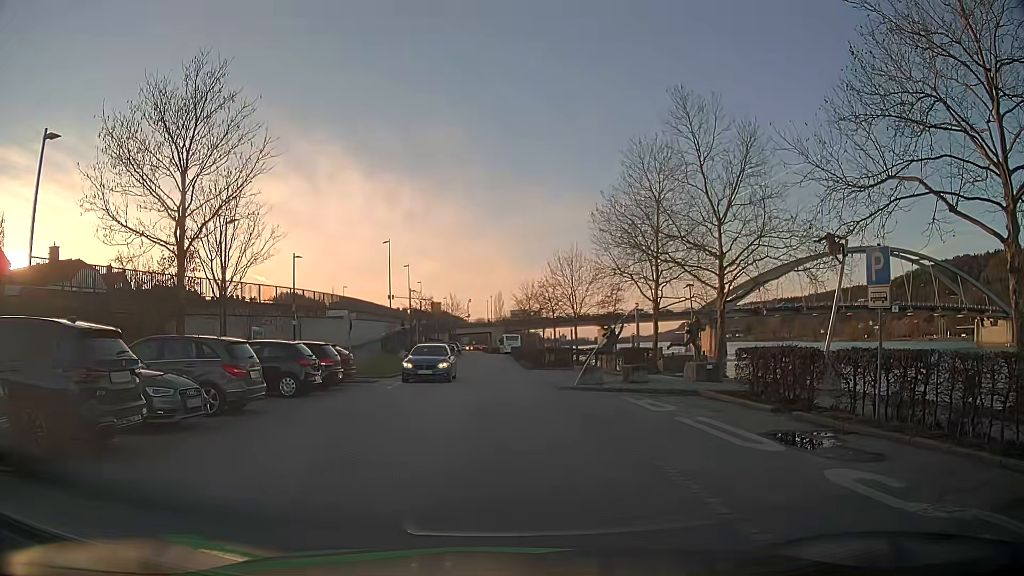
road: residential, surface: asphalt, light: Day
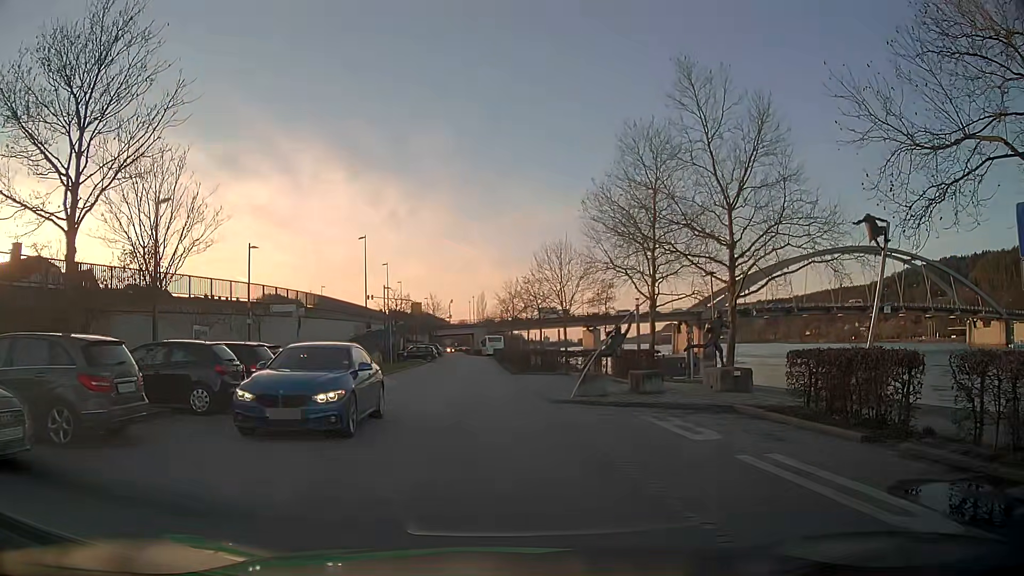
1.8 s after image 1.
(+0.1, +4.4) m; +2°
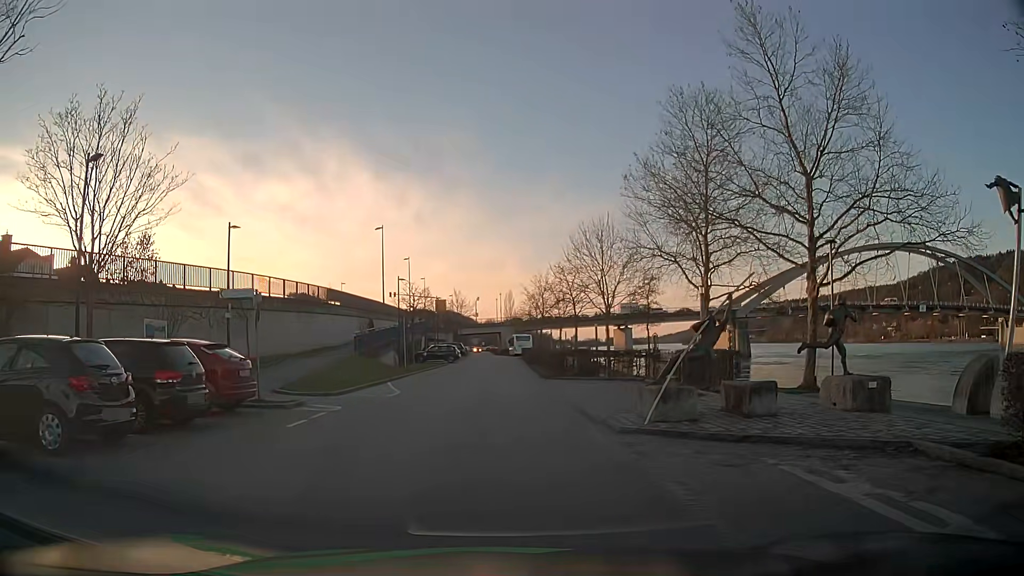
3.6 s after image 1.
(-0.1, +5.8) m; -2°
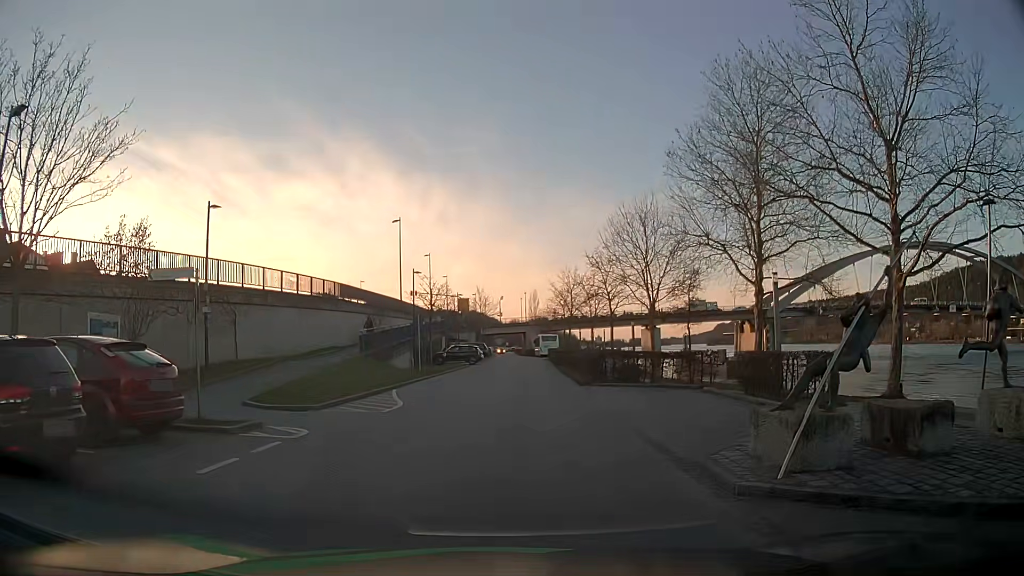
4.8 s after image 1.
(-0.1, +4.4) m; -3°
